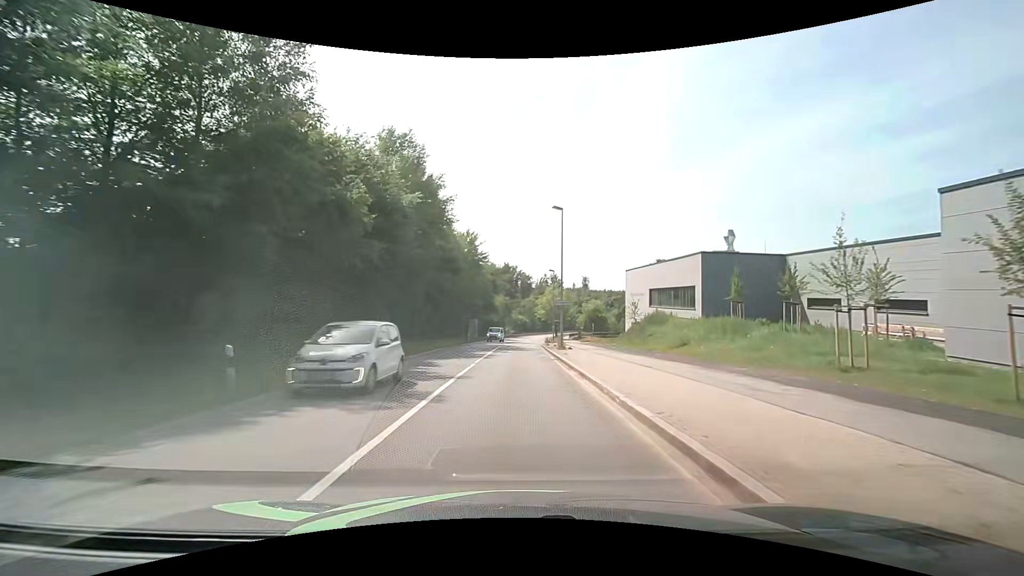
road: secondary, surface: asphalt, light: Day
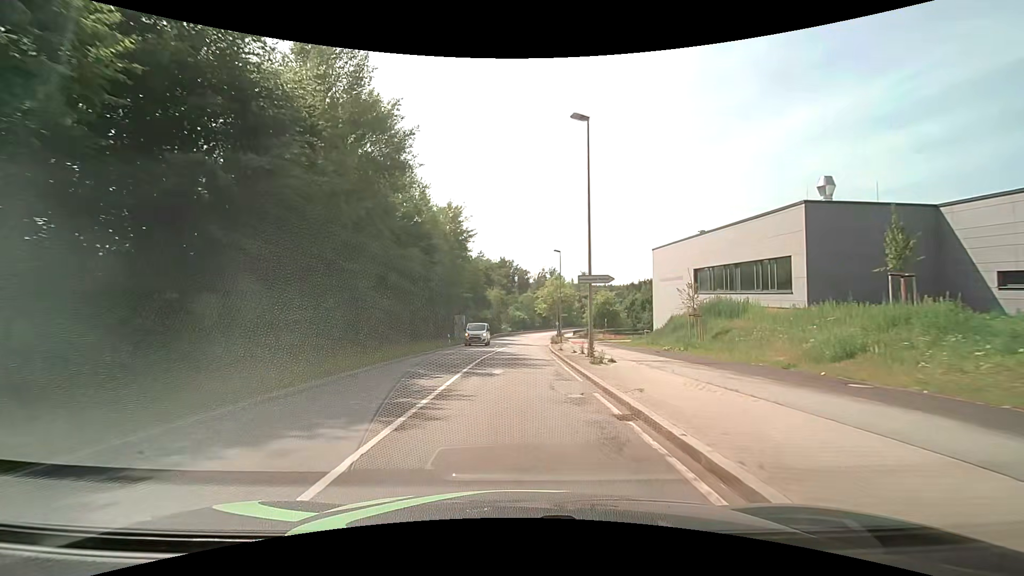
(0.0, +15.4) m; 0°
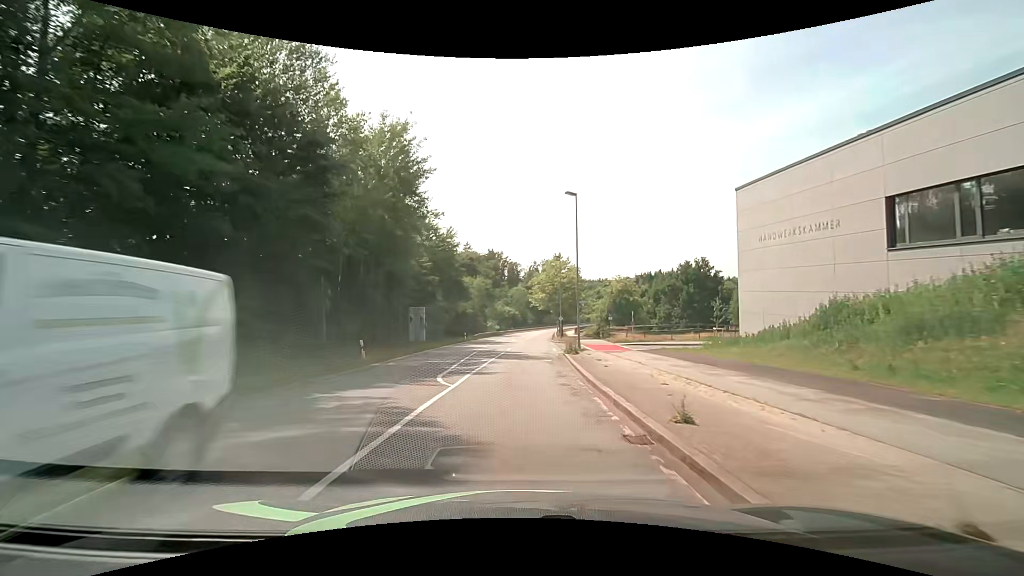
(+0.1, +23.0) m; +1°
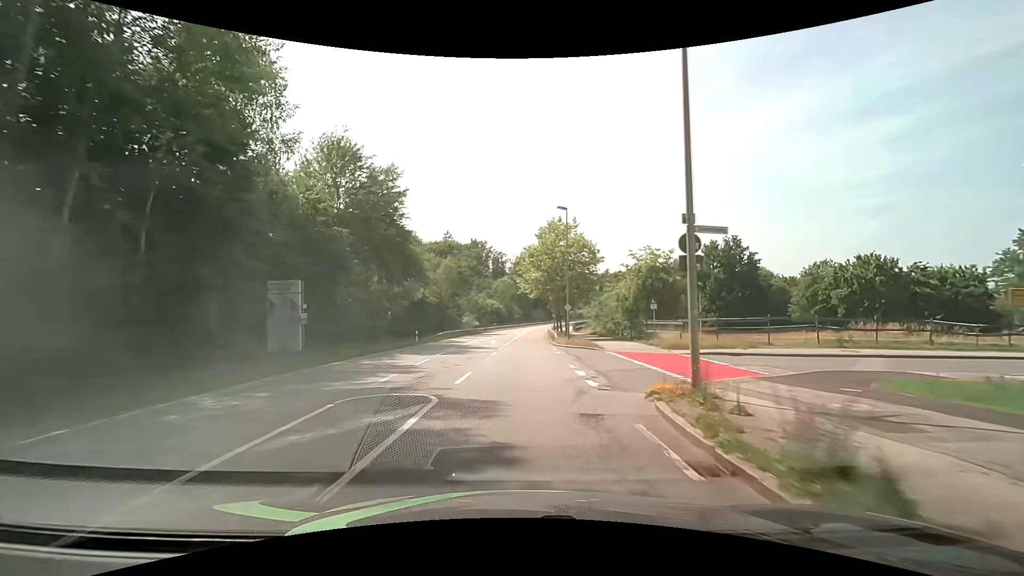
(+0.3, +22.9) m; +2°
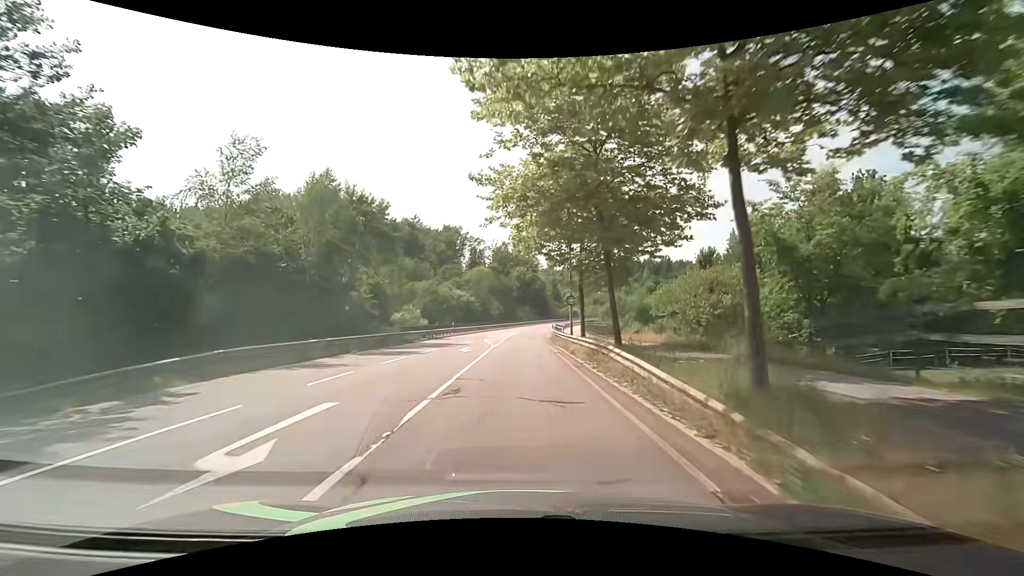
(+0.6, +38.0) m; +2°
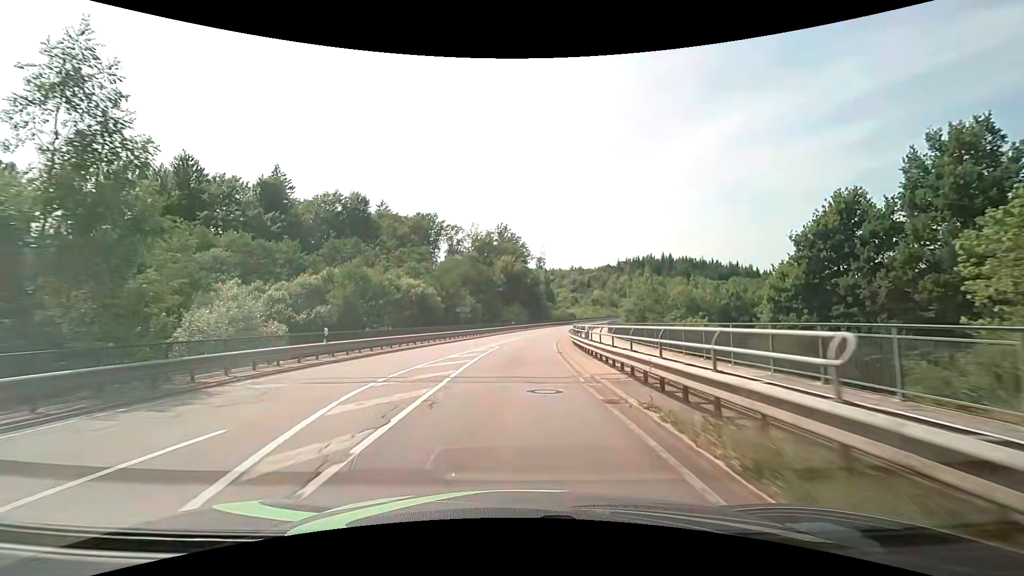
(+0.2, +32.1) m; +1°
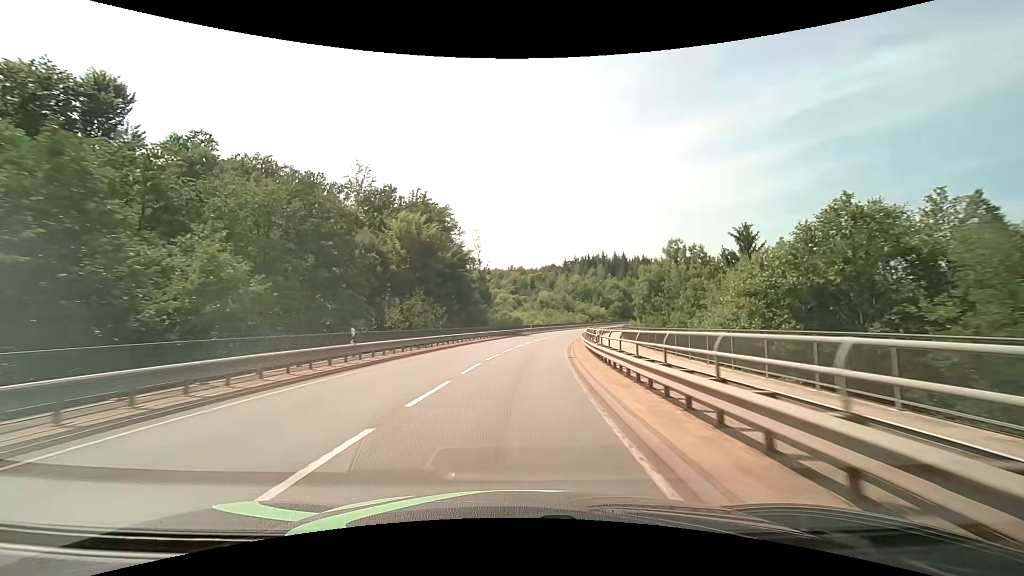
(+2.4, +49.3) m; +7°
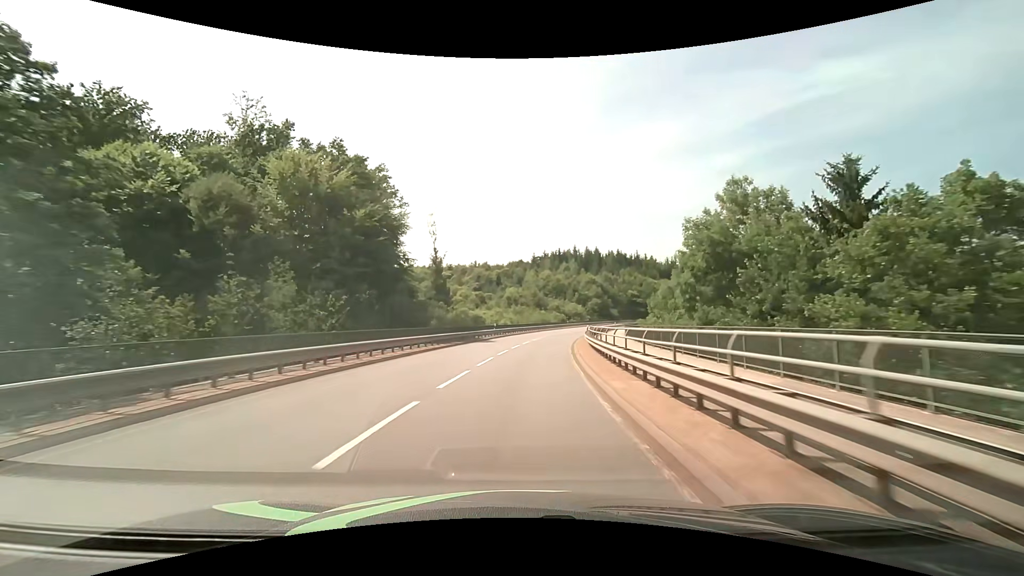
(+0.8, +21.7) m; +4°
(0, +10) (+1, +20) (+1, +30) (+3, +40) (+4, +50) (+6, +60) (+8, +69) (+11, +79) (+14, +89) (+17, +98) m
